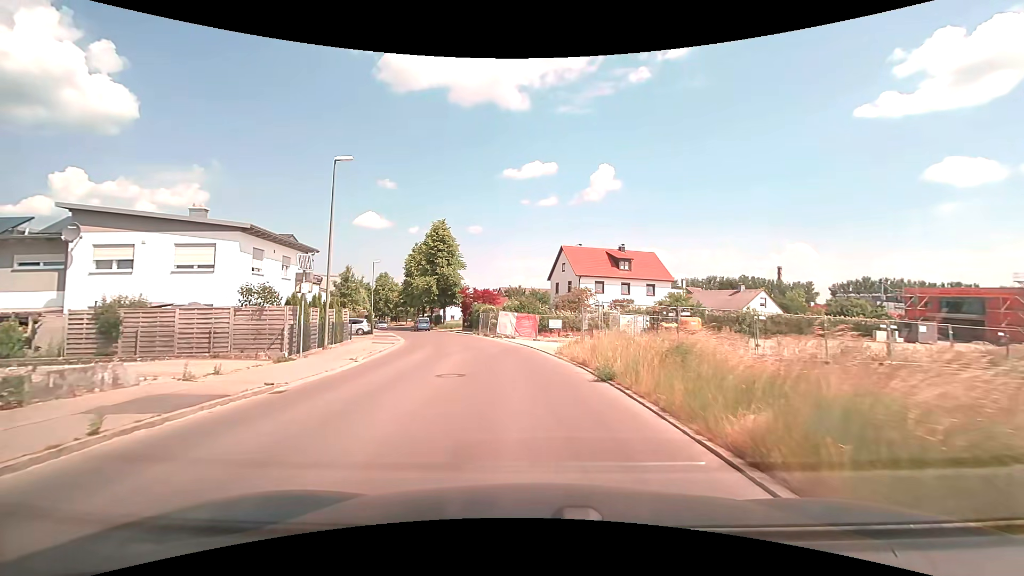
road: unclassified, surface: asphalt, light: Day
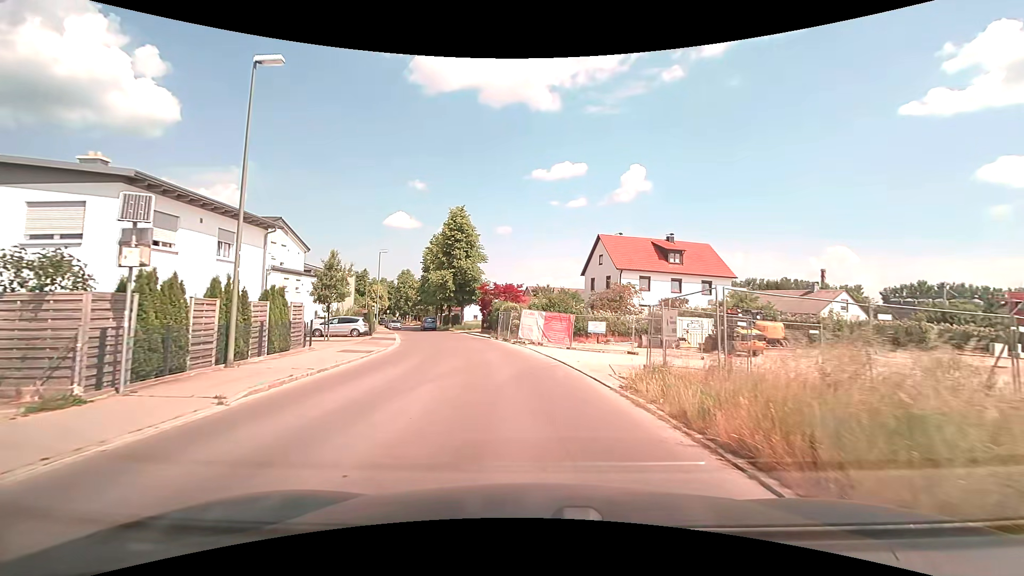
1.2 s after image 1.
(-0.2, +9.1) m; -3°
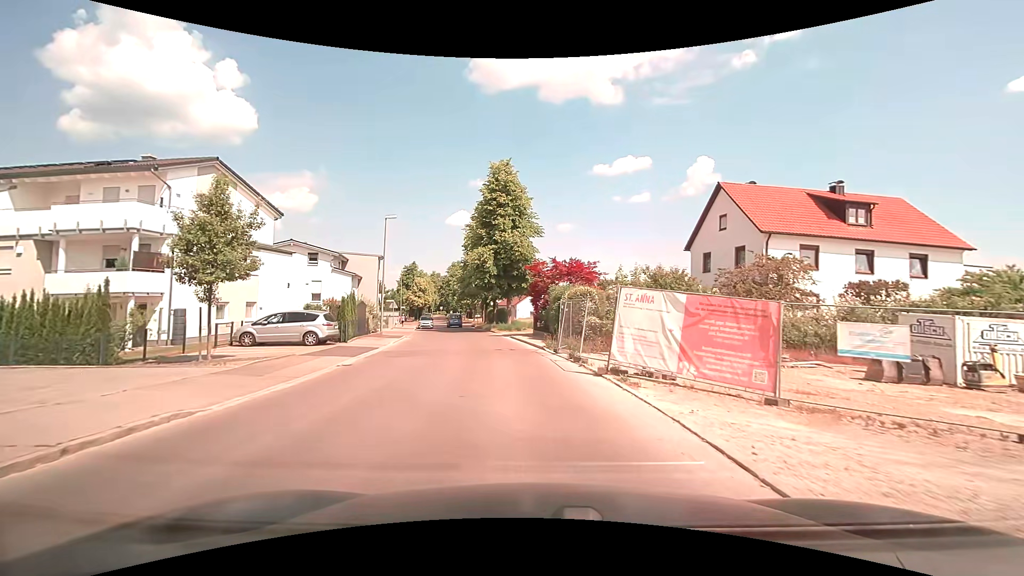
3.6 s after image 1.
(-1.1, +18.1) m; -7°
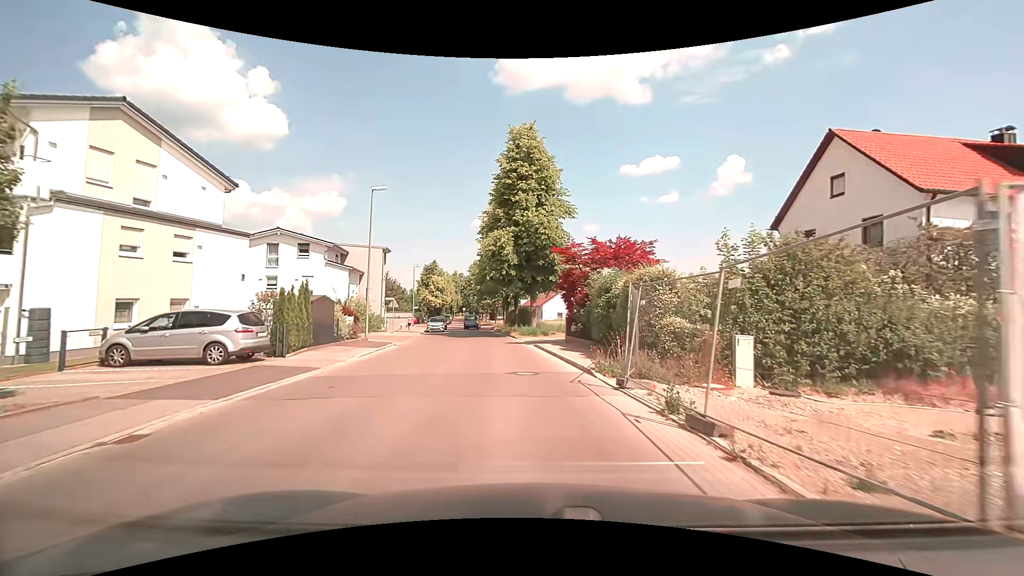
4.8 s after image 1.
(-0.3, +9.1) m; -3°
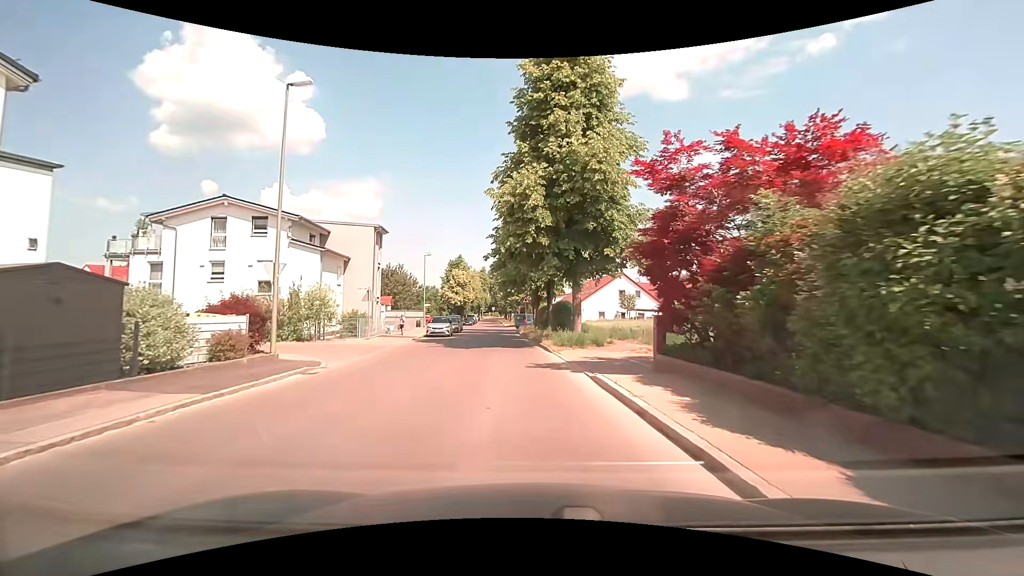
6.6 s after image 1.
(-0.4, +13.5) m; -3°
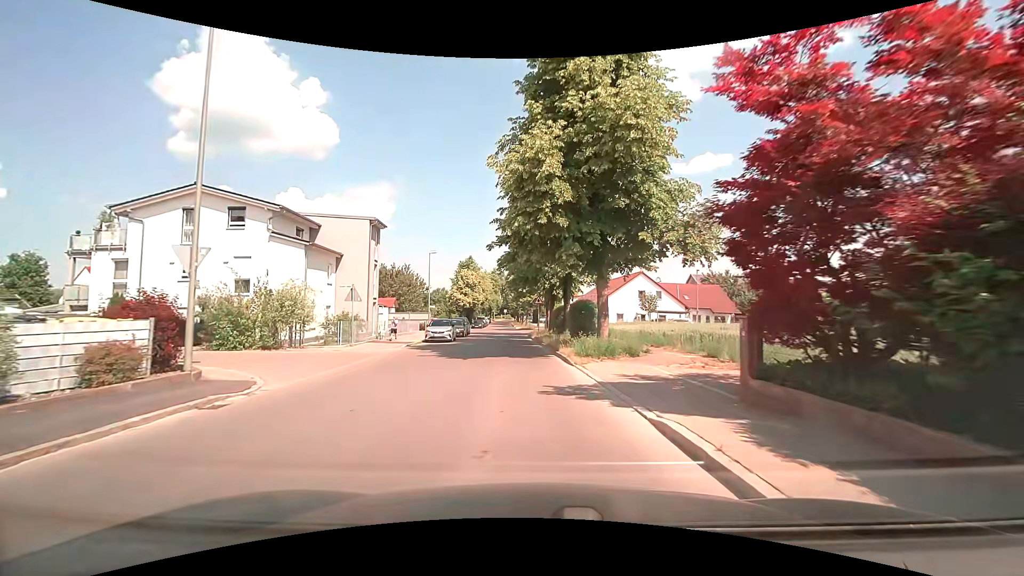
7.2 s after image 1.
(-0.1, +4.5) m; -2°
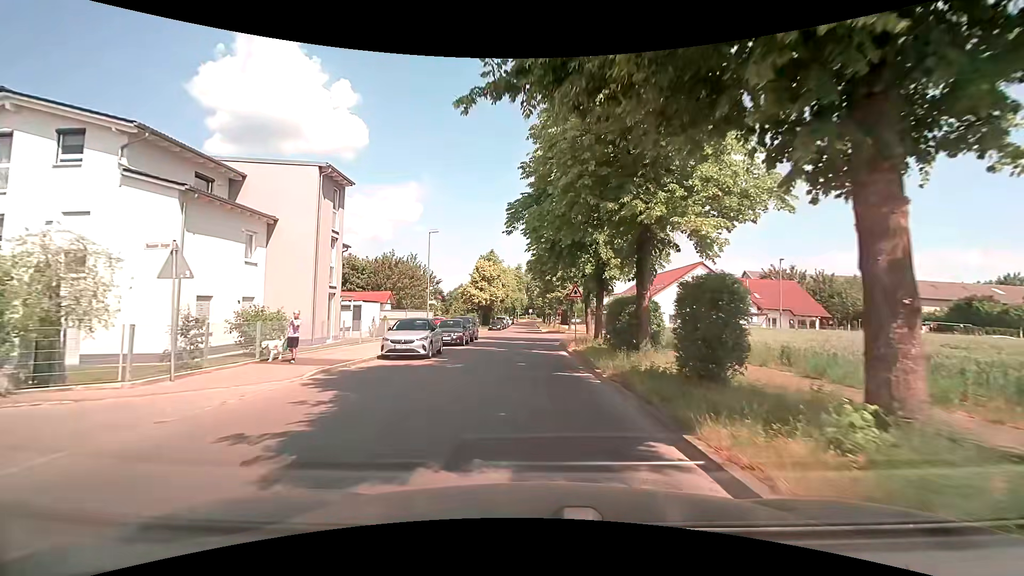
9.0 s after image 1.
(-0.3, +13.4) m; -3°
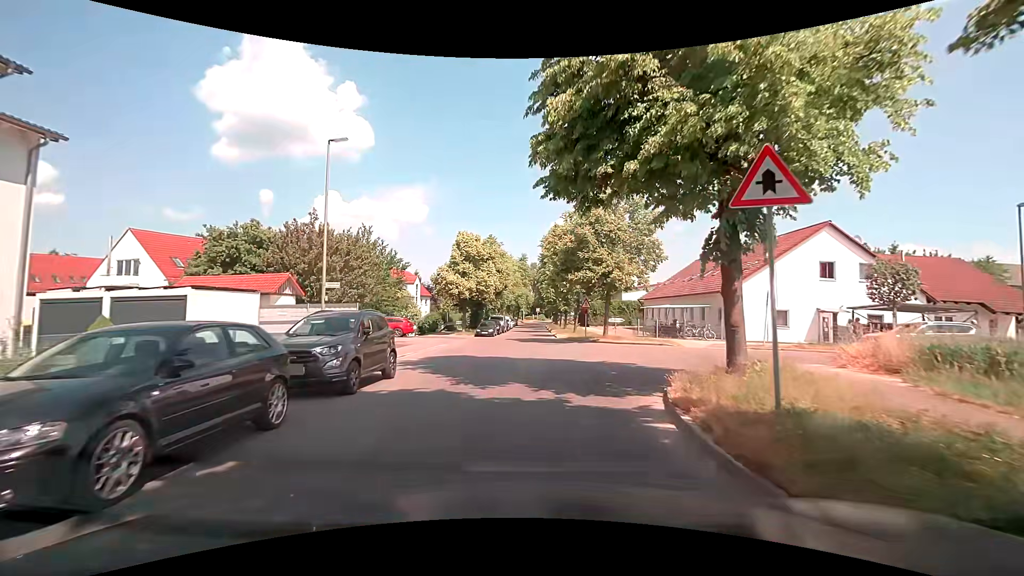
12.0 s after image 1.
(-0.2, +22.3) m; 0°
(0, +10) (0, +20) (0, +30) (0, +40) (0, +50) (0, +60) (0, +70) (0, +80) (0, +90) (0, +100) m
